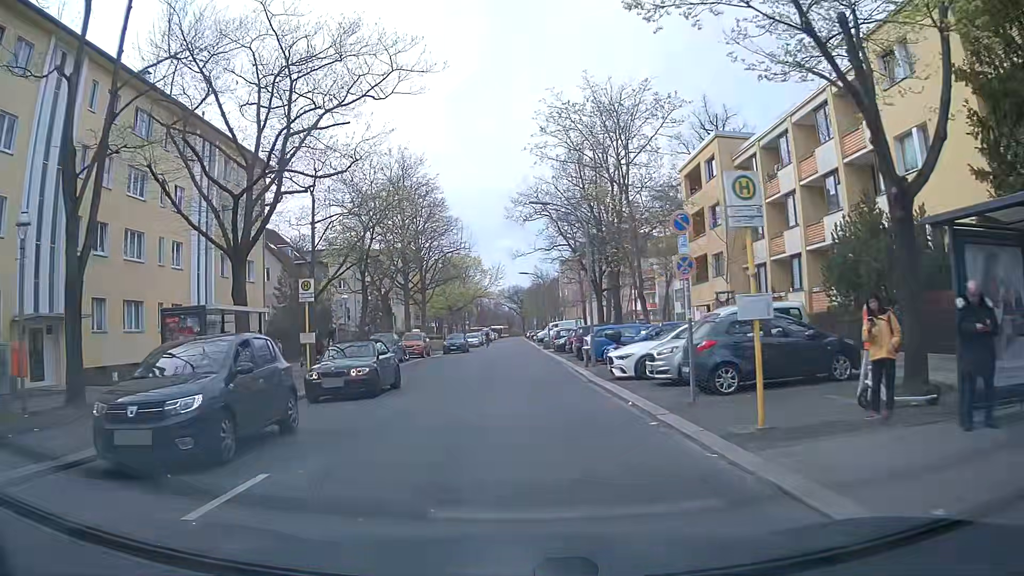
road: residential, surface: asphalt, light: Day
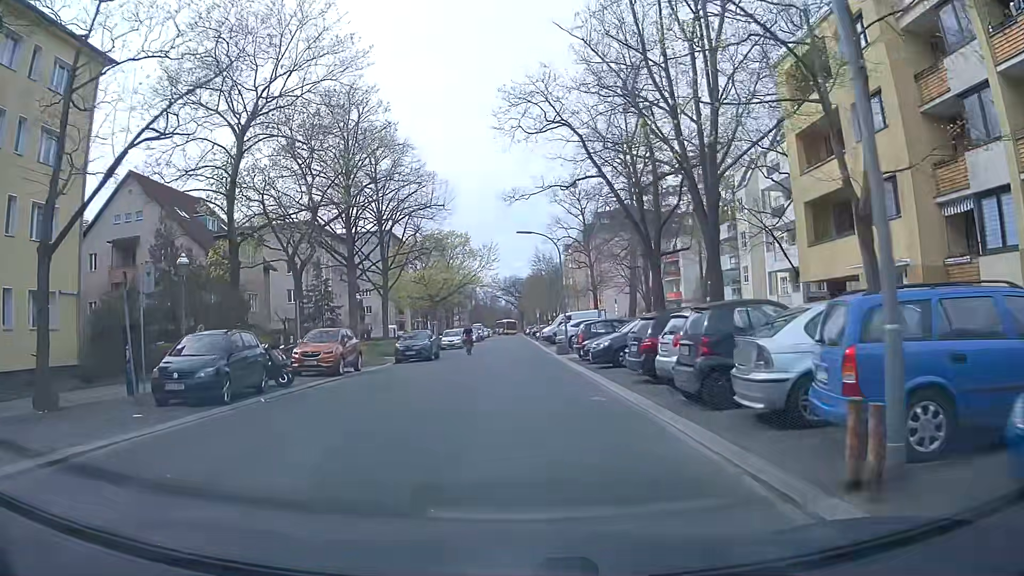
(0.0, +20.5) m; -1°
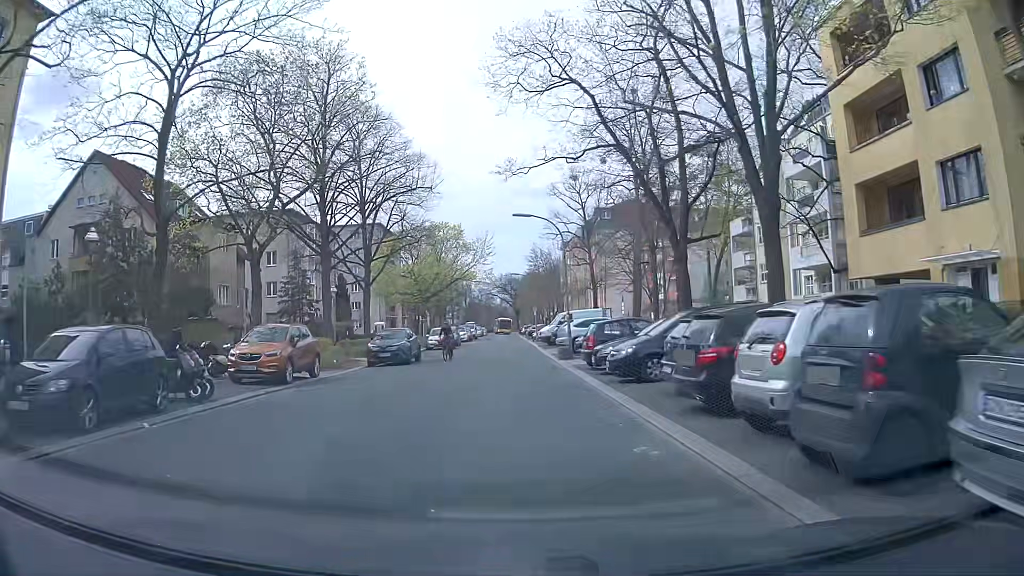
(+0.1, +5.1) m; +1°
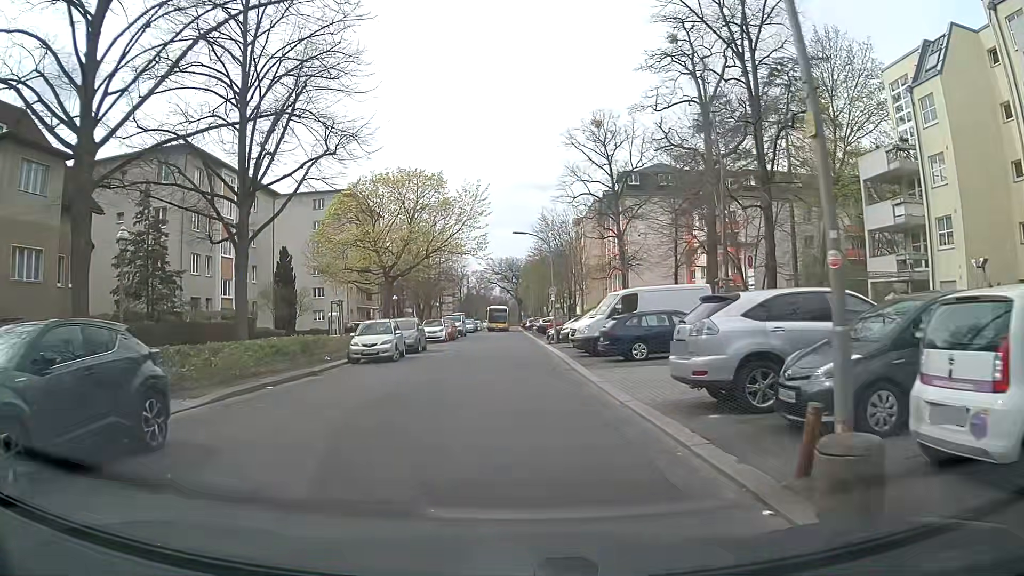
(-0.2, +23.4) m; 0°
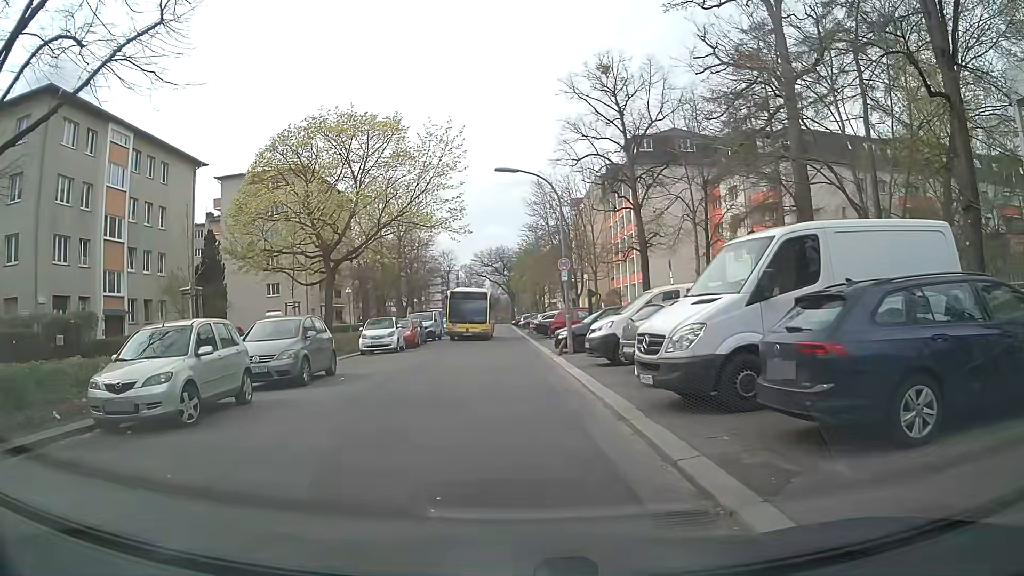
(+0.2, +14.5) m; -1°
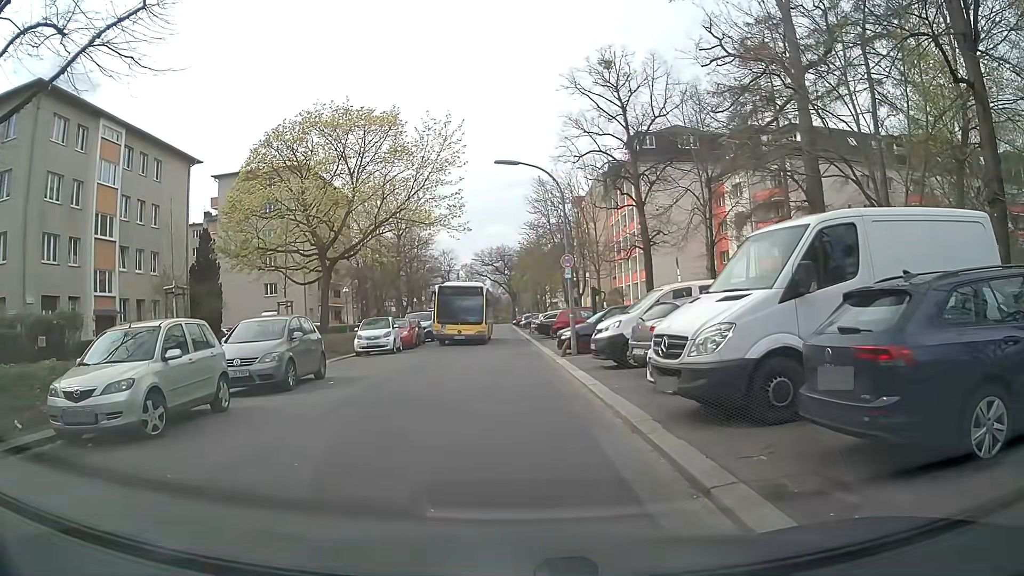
(0.0, +0.9) m; 0°
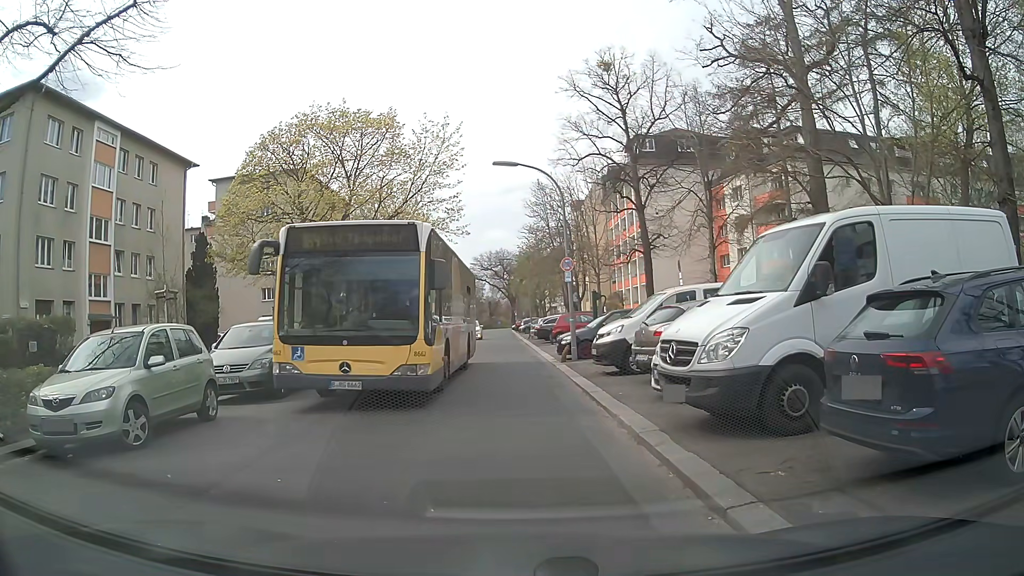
(0.0, +0.5) m; 0°
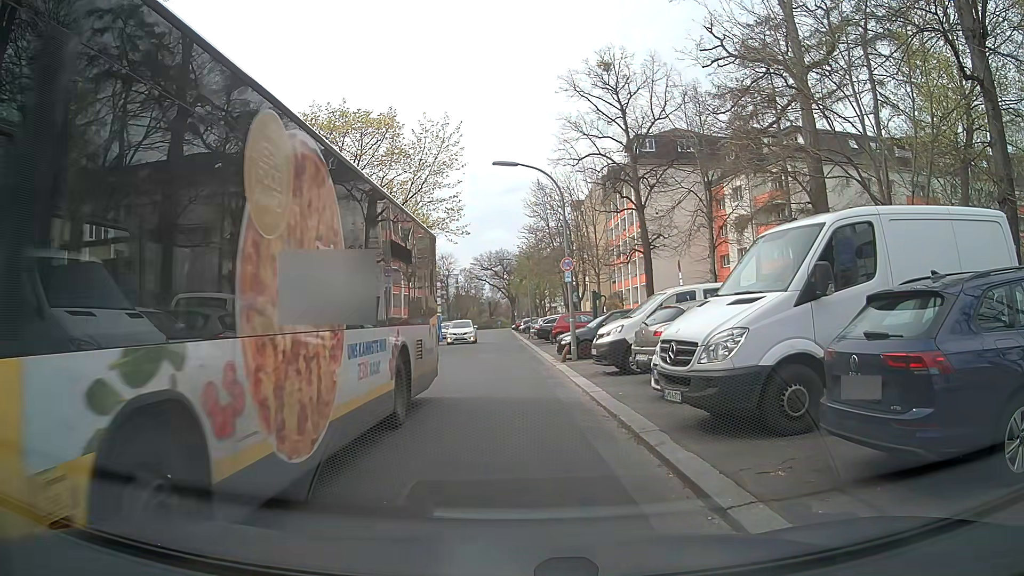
(0.0, 0.0) m; 0°
